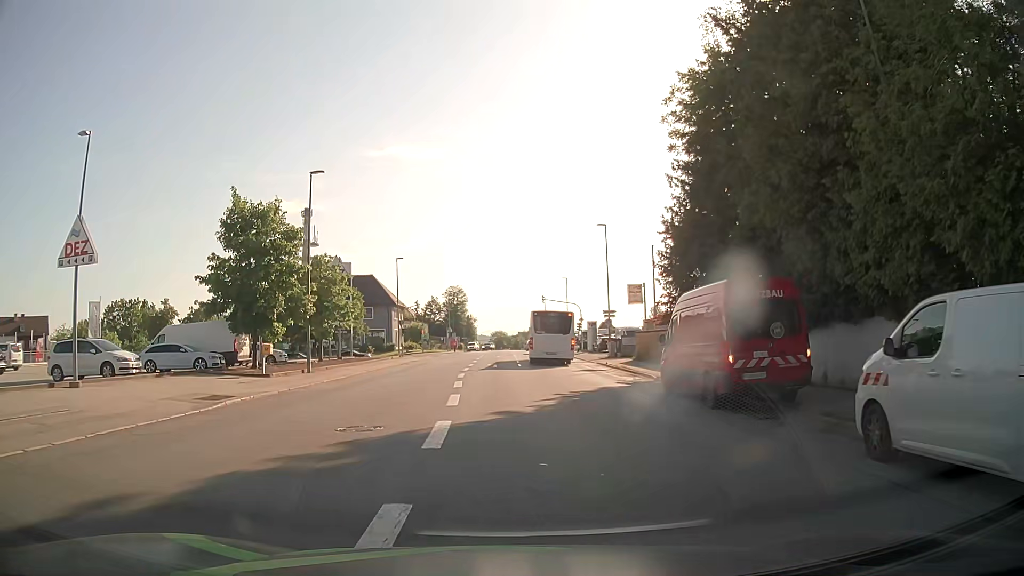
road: tertiary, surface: asphalt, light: Day
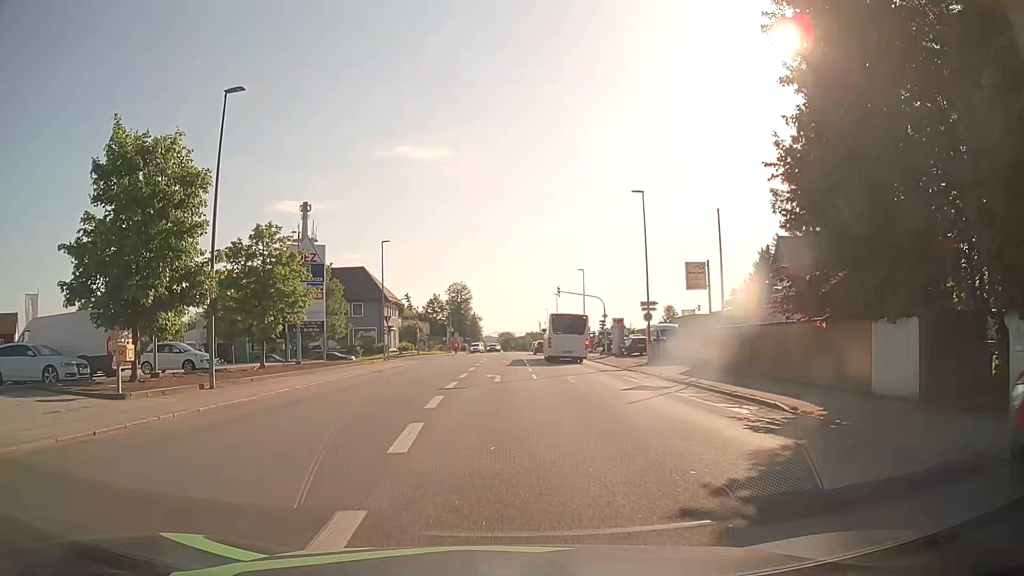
(+0.2, +12.4) m; 0°
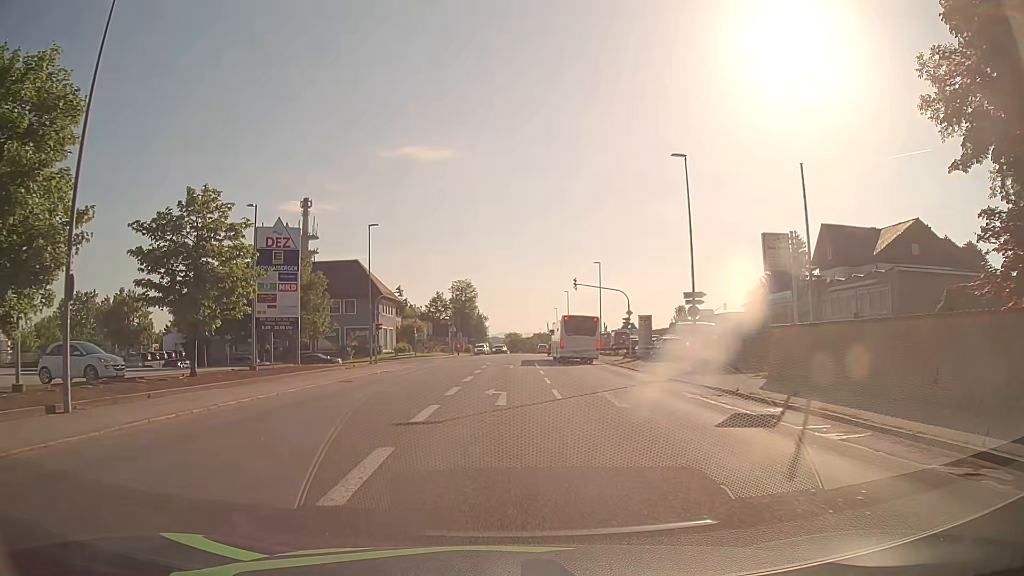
(0.0, +8.6) m; 0°
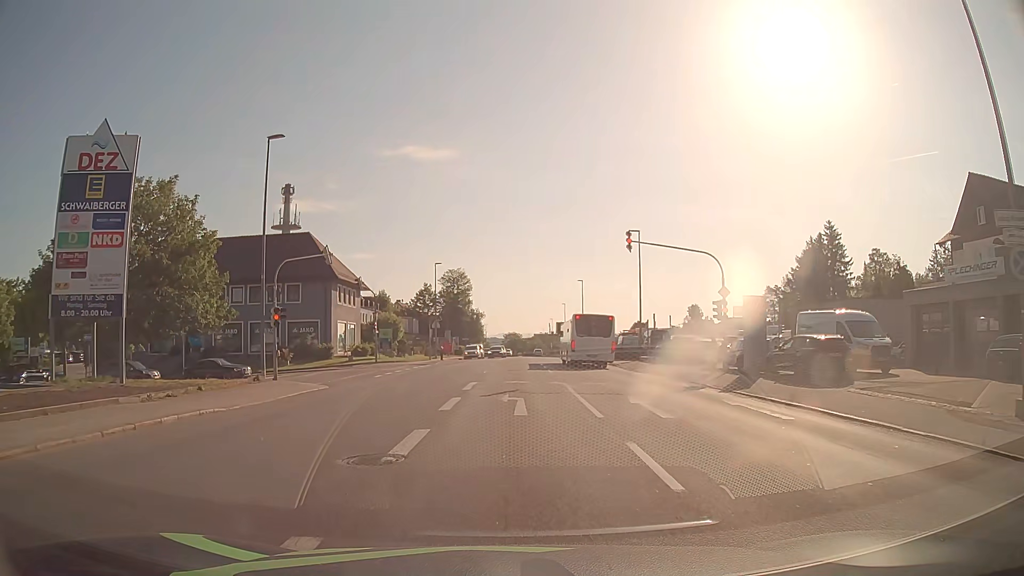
(-0.1, +22.4) m; 0°
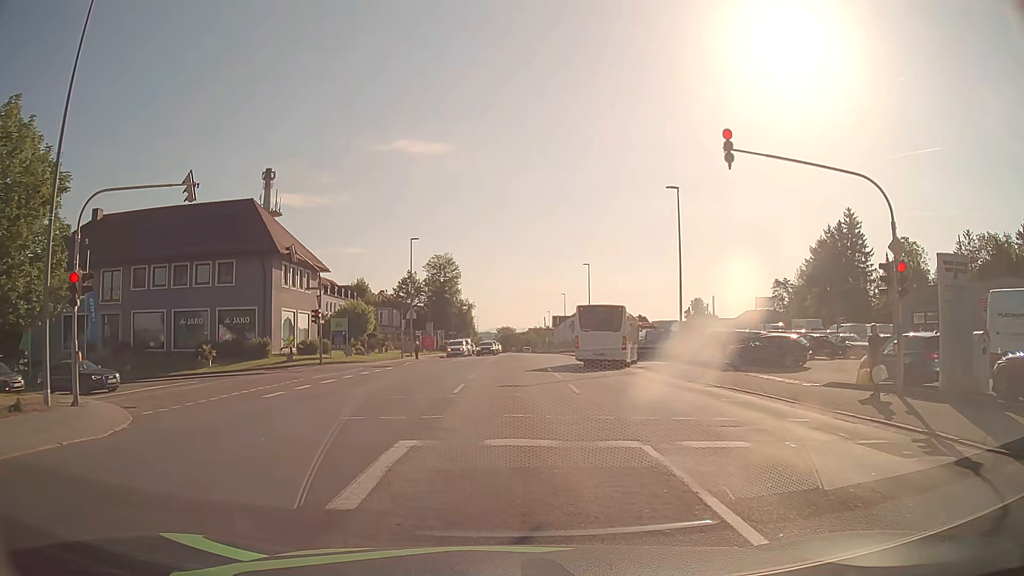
(0.0, +13.8) m; +1°
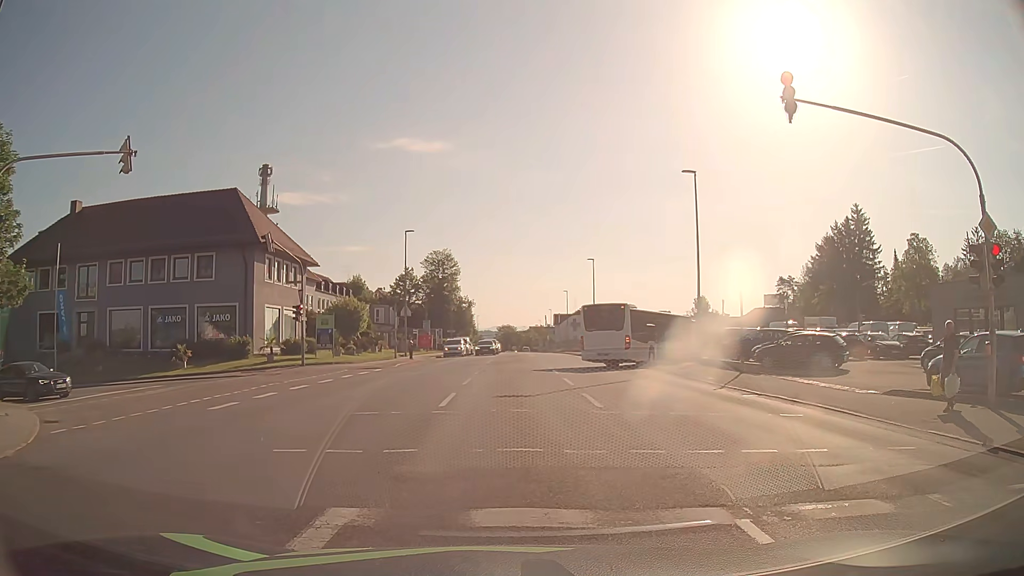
(0.0, +3.4) m; -1°
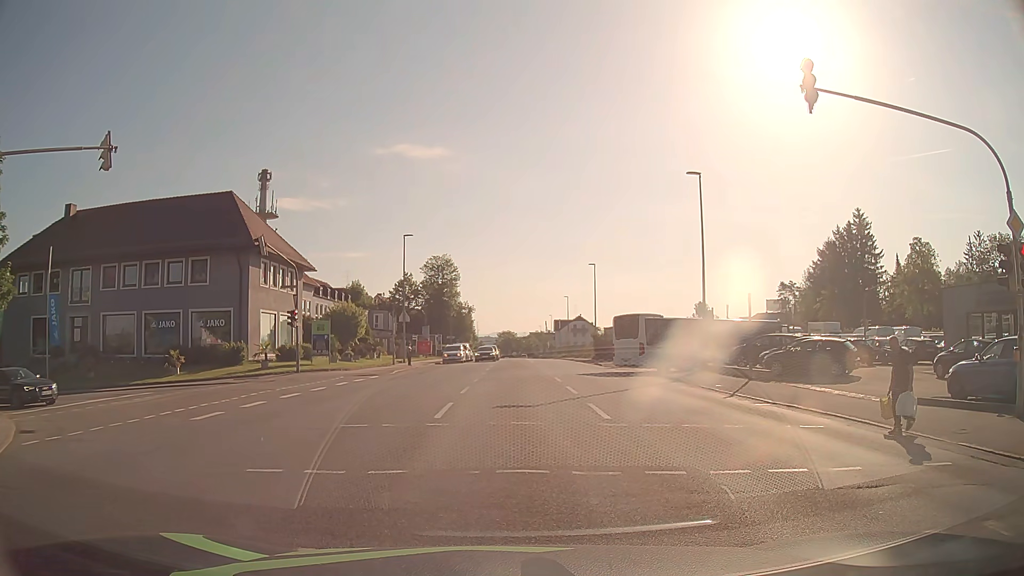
(0.0, +0.9) m; 0°
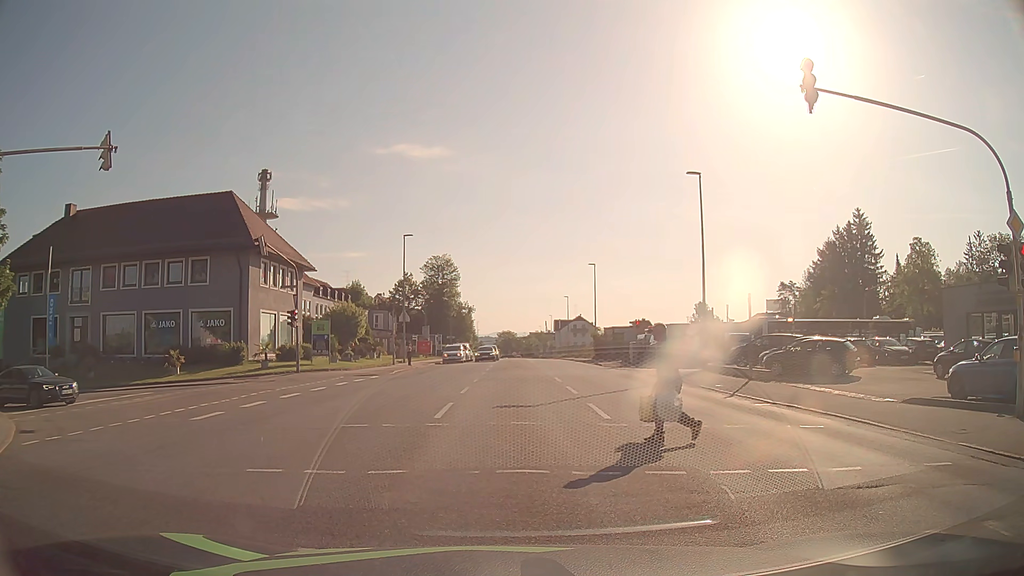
(0.0, 0.0) m; 0°
